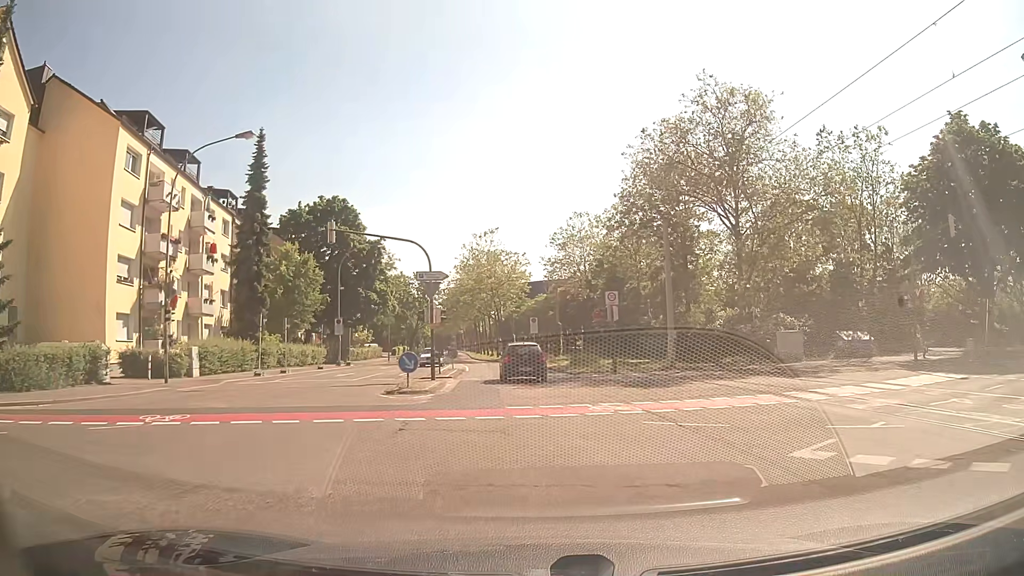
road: tertiary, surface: asphalt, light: Day
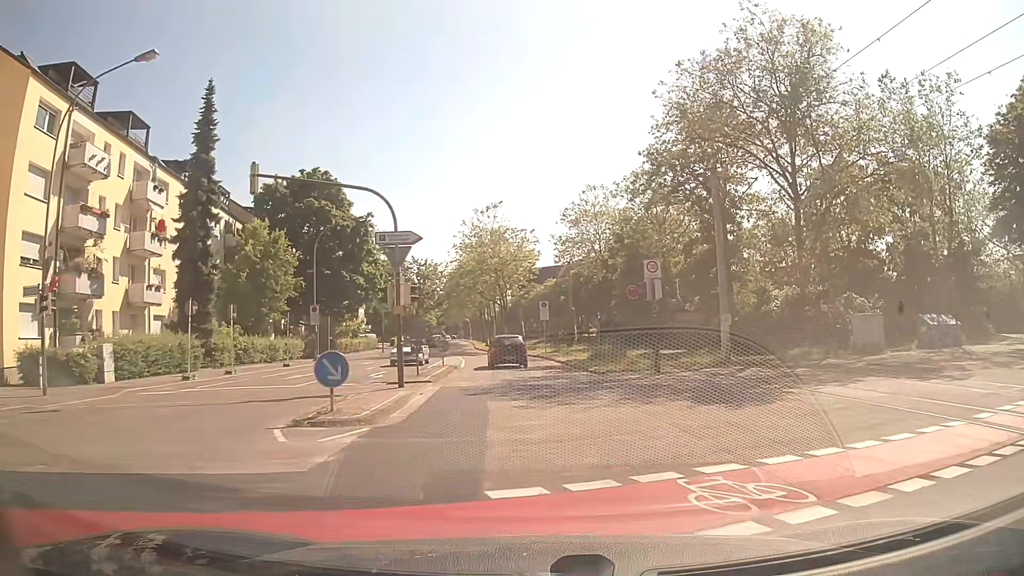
(-0.1, +8.2) m; -1°
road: residential
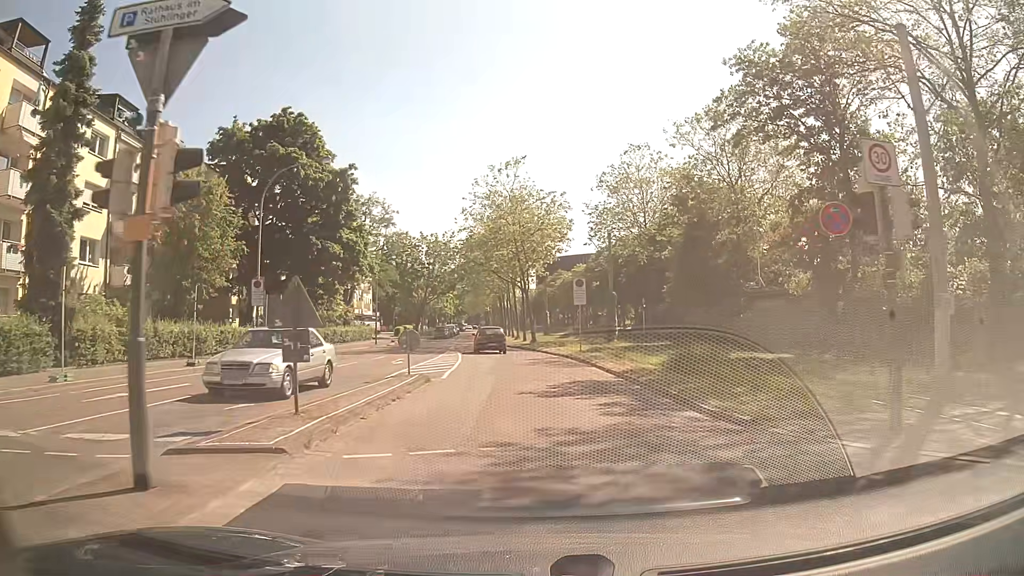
(-0.3, +13.6) m; -3°
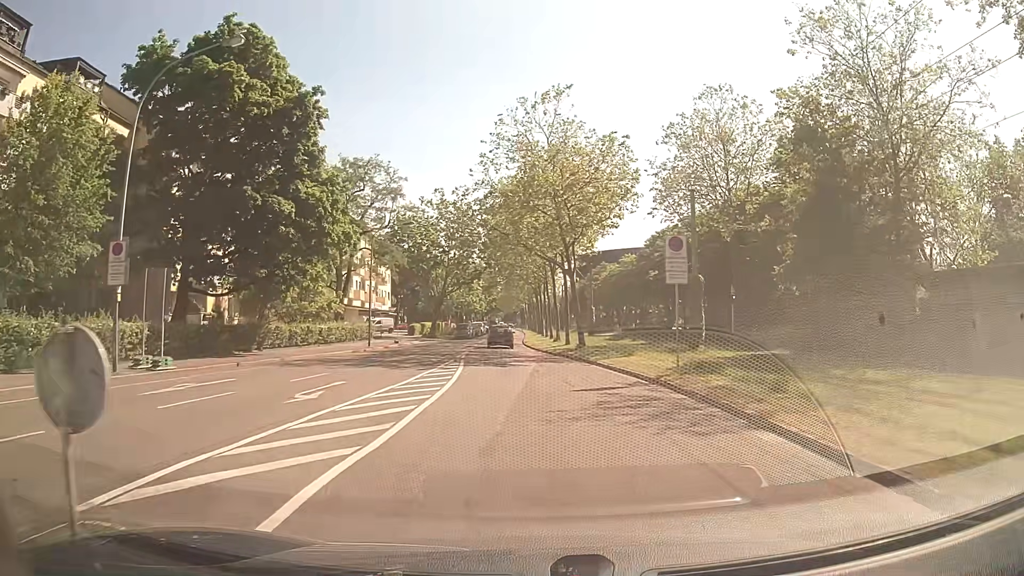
(-0.3, +14.9) m; -2°
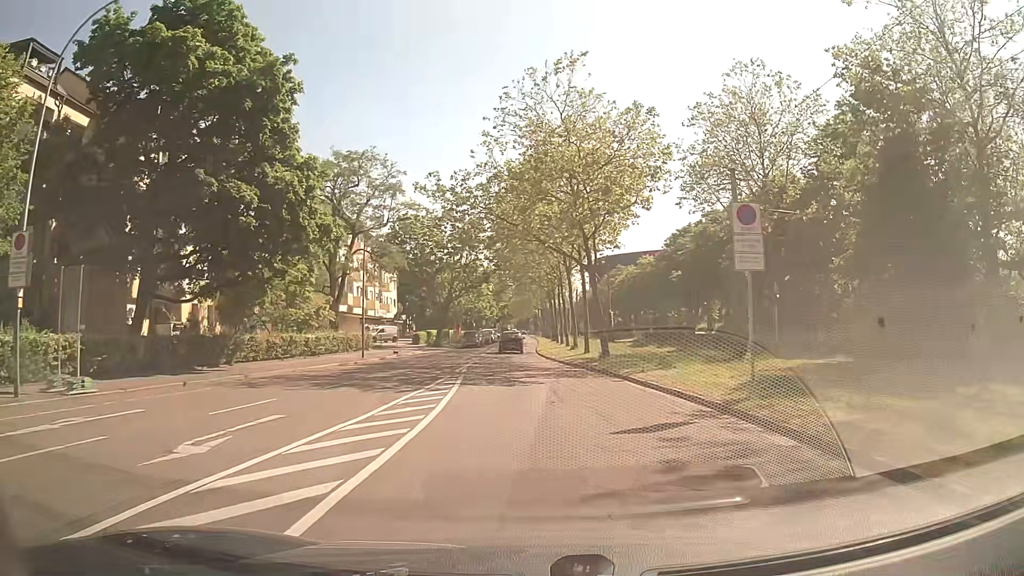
(-0.1, +5.1) m; -2°
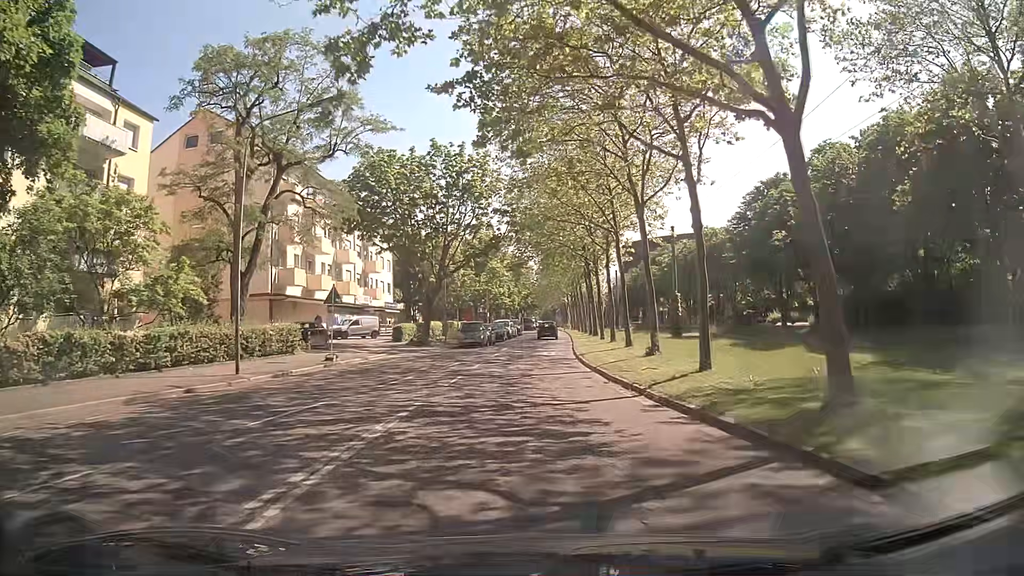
(-0.4, +20.4) m; -1°
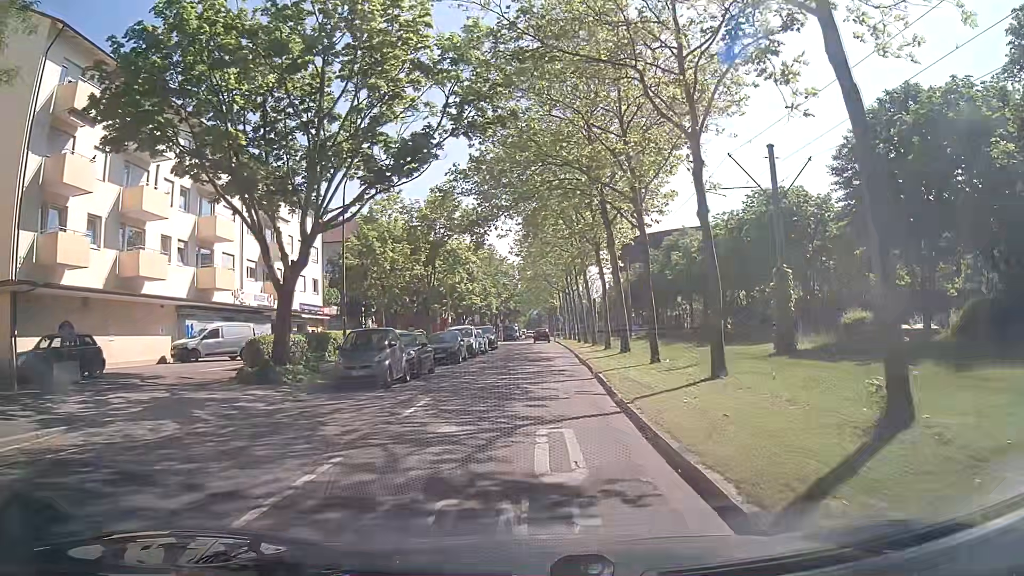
(-0.3, +22.6) m; -1°
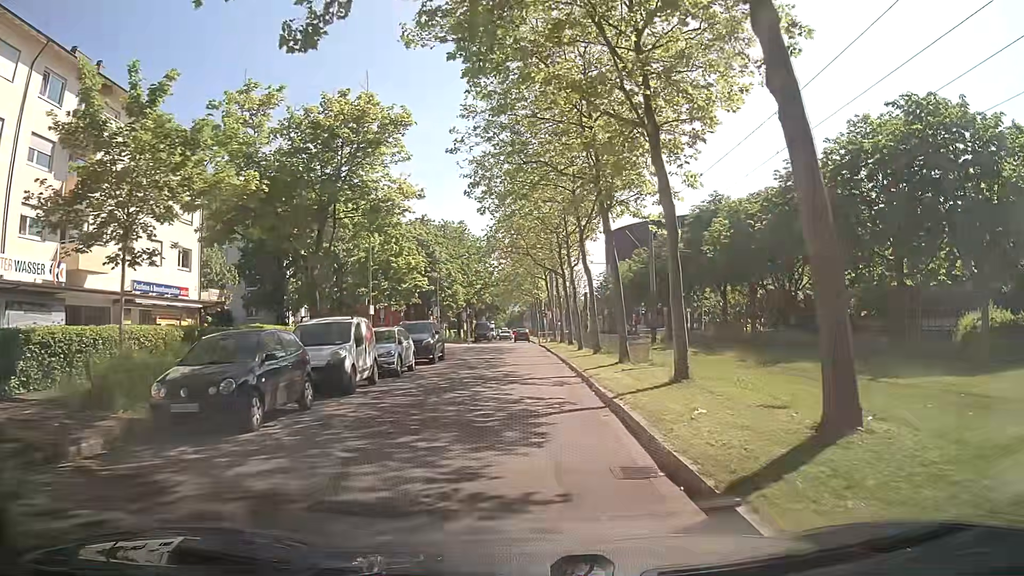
(+0.7, +20.8) m; 0°
